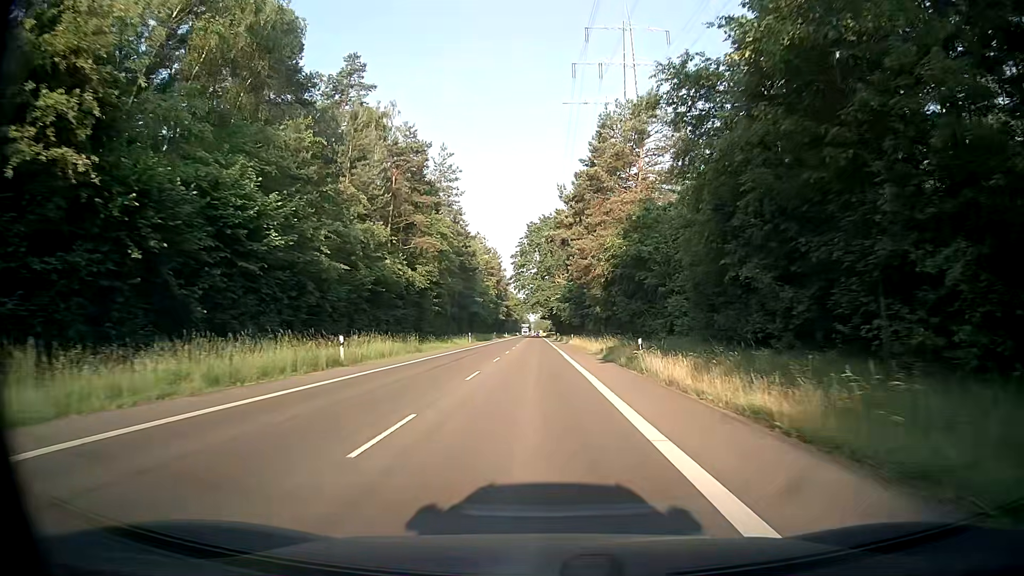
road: secondary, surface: asphalt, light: Day
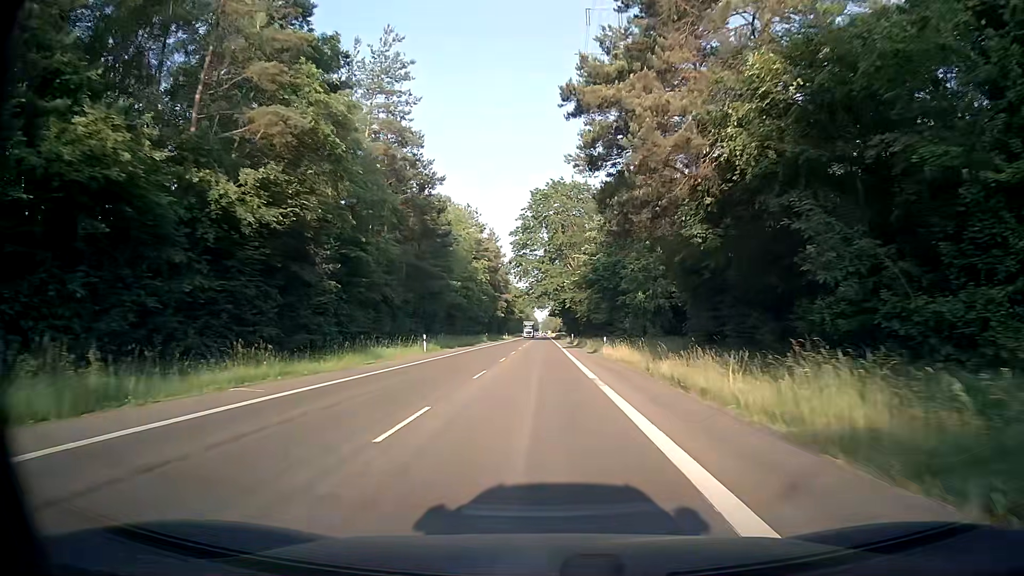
(-0.1, +33.2) m; -1°
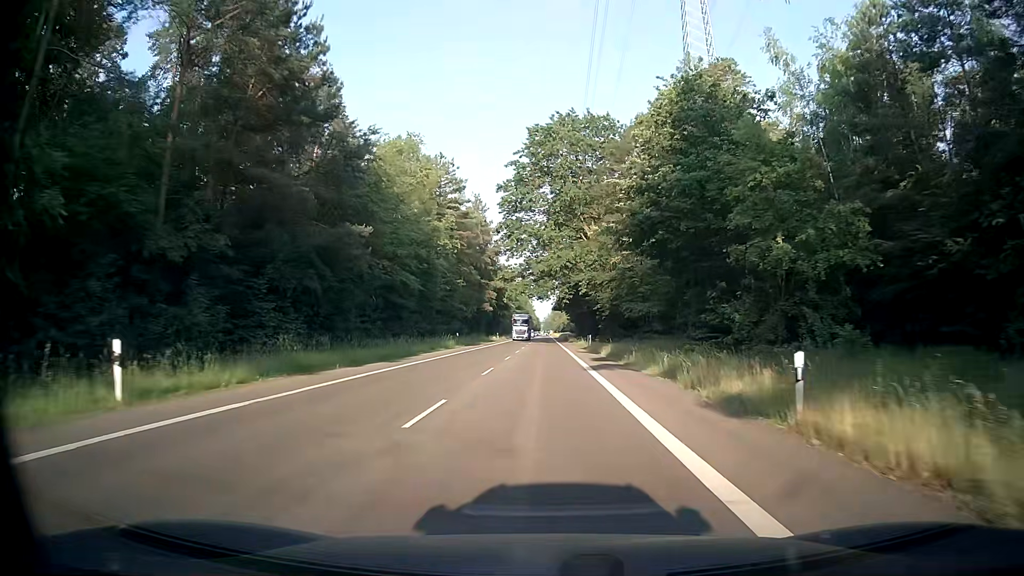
(0.0, +33.1) m; 0°
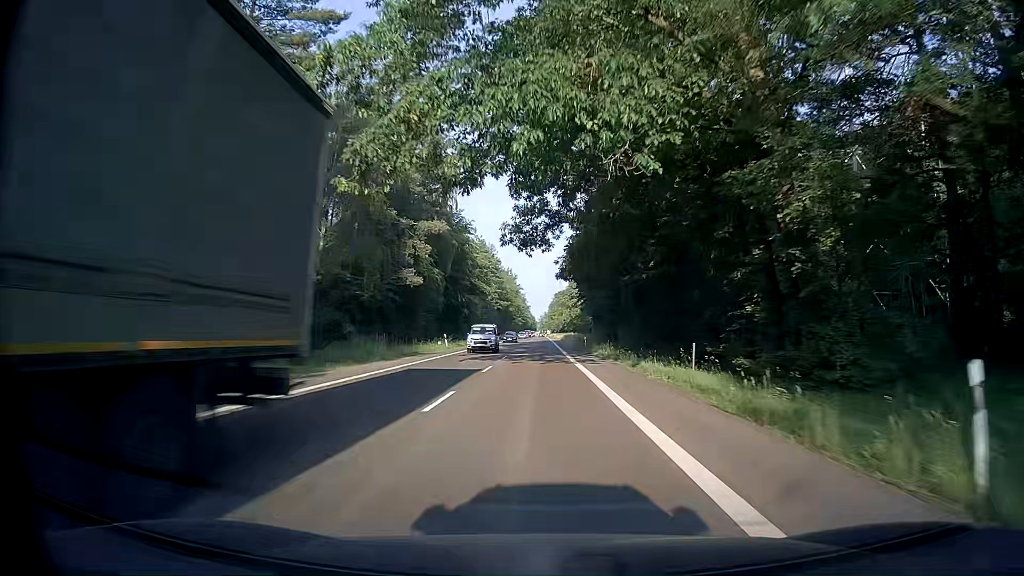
(-0.3, +55.0) m; 0°
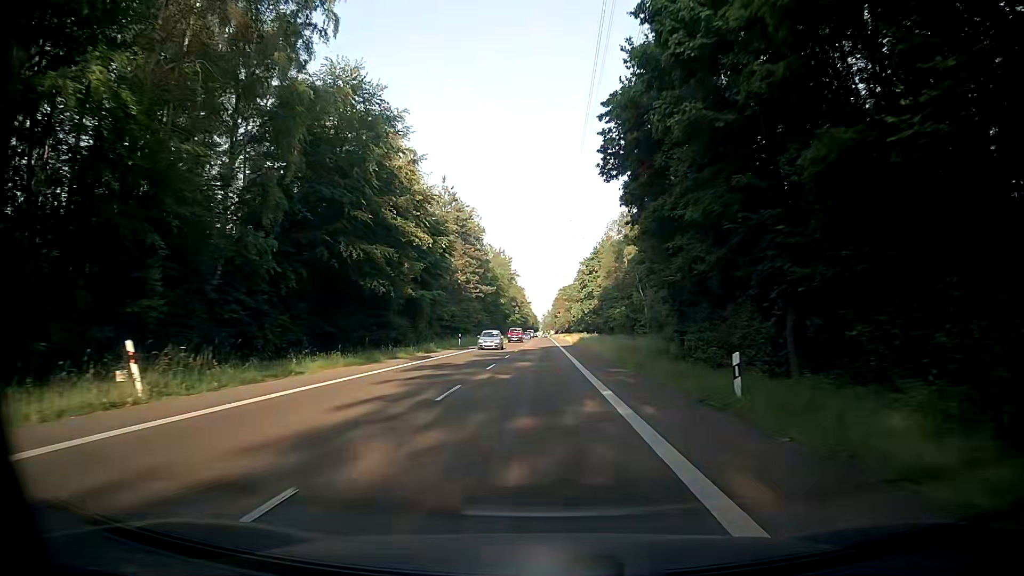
(+0.1, +43.8) m; +1°
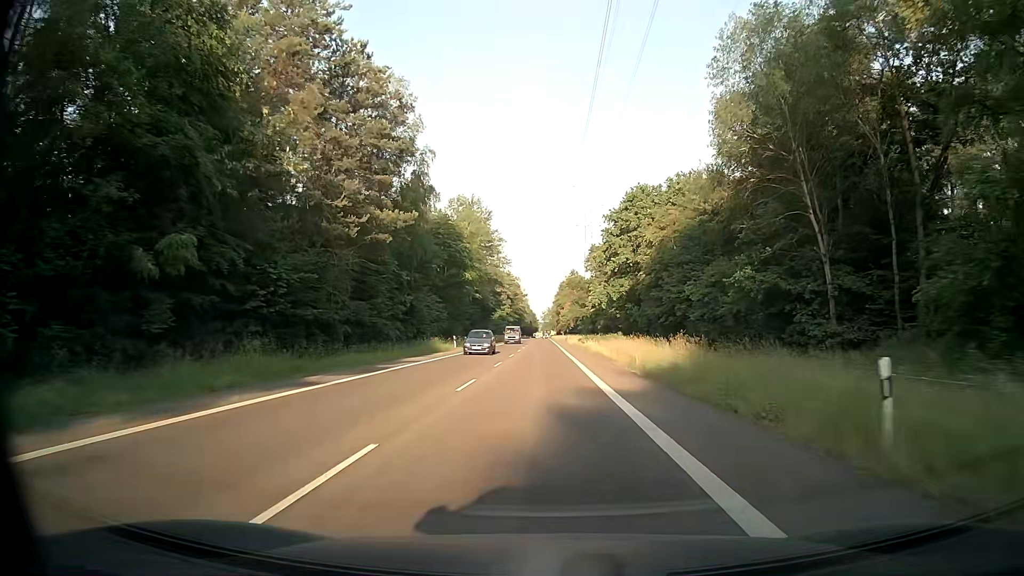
(-0.6, +54.6) m; -1°
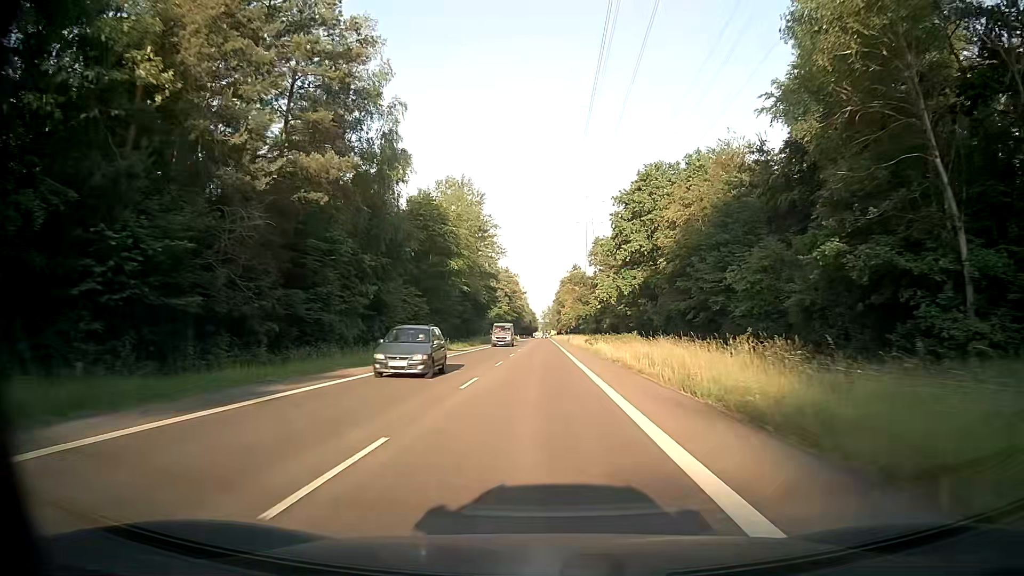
(0.0, +10.9) m; 0°
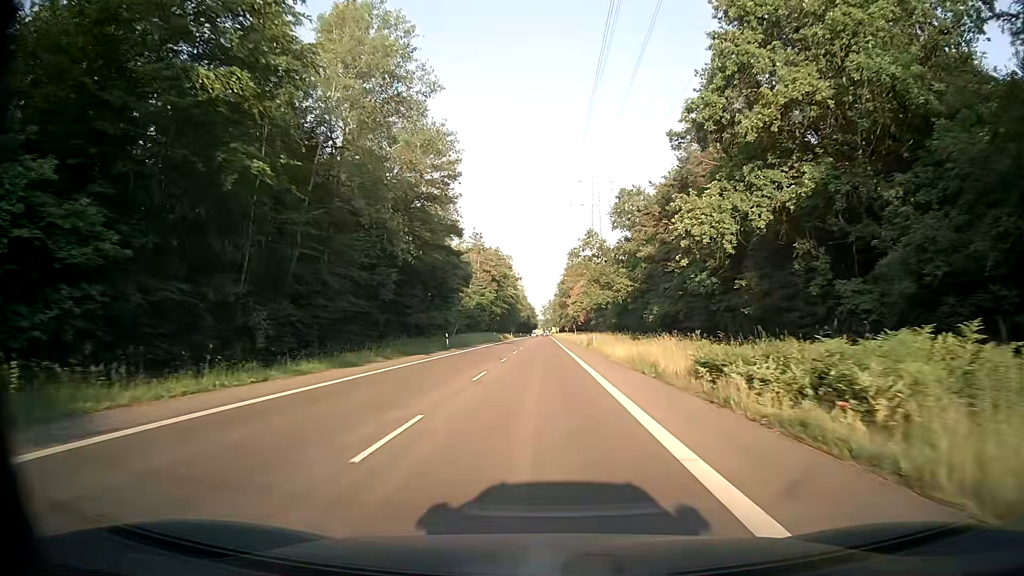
(-0.1, +43.5) m; -1°
(0, +10) (0, +20) (0, +30) (0, +40) (0, +50) (+1, +60) (+1, +70) (+1, +80) (+1, +90) (+1, +100) m
